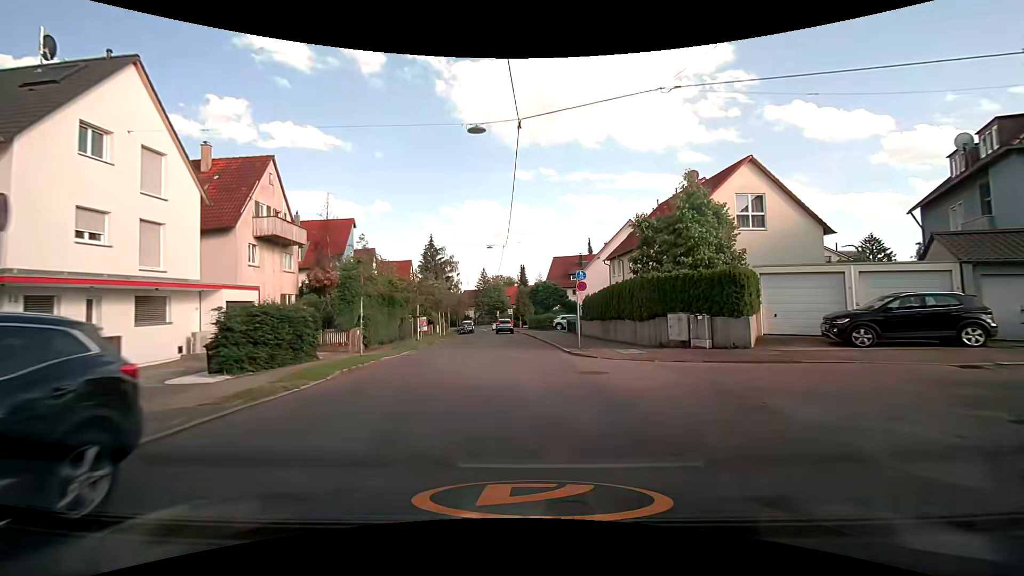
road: tertiary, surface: asphalt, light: Day
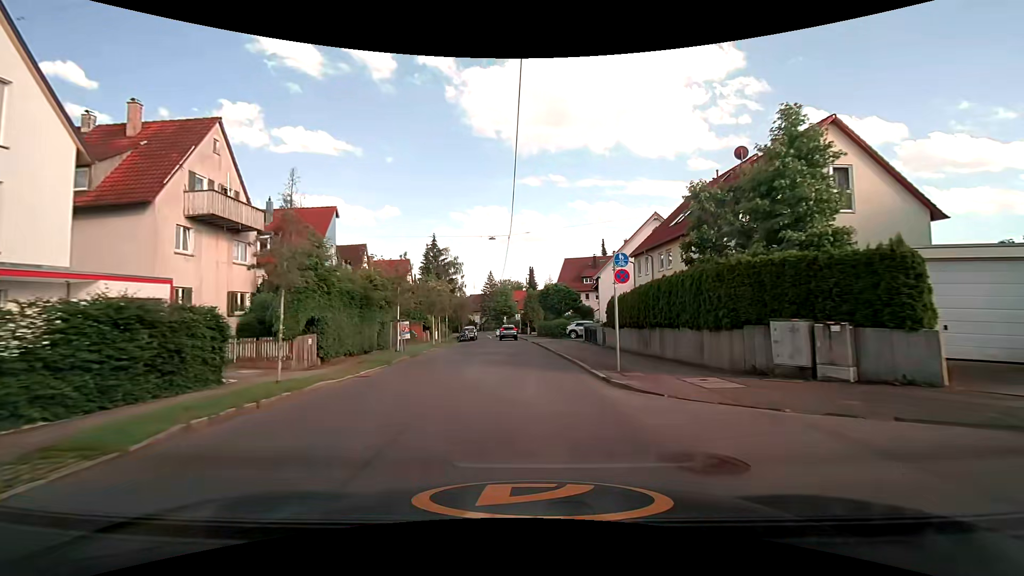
(-0.1, +6.9) m; 0°
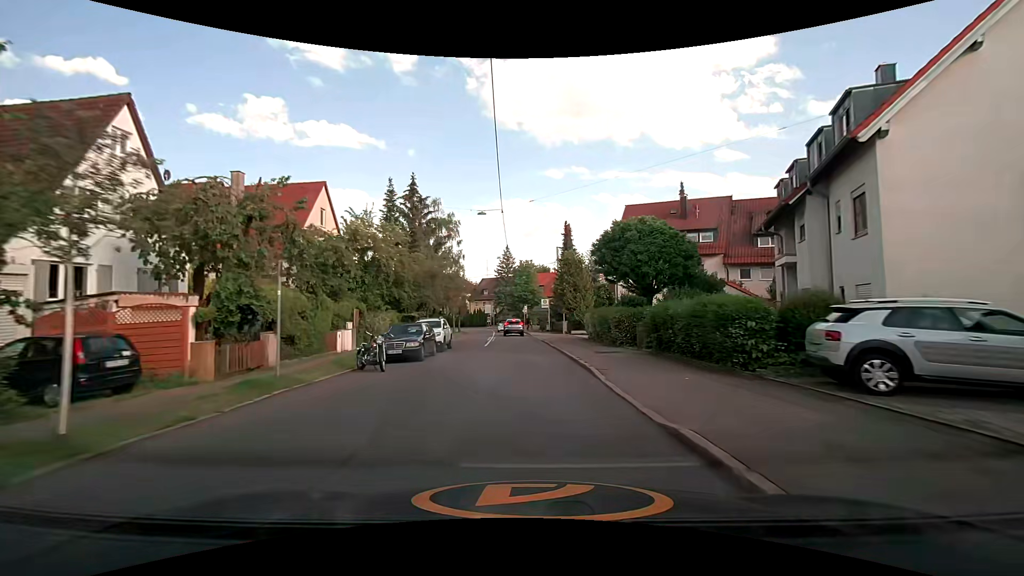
(-1.4, +35.9) m; -3°
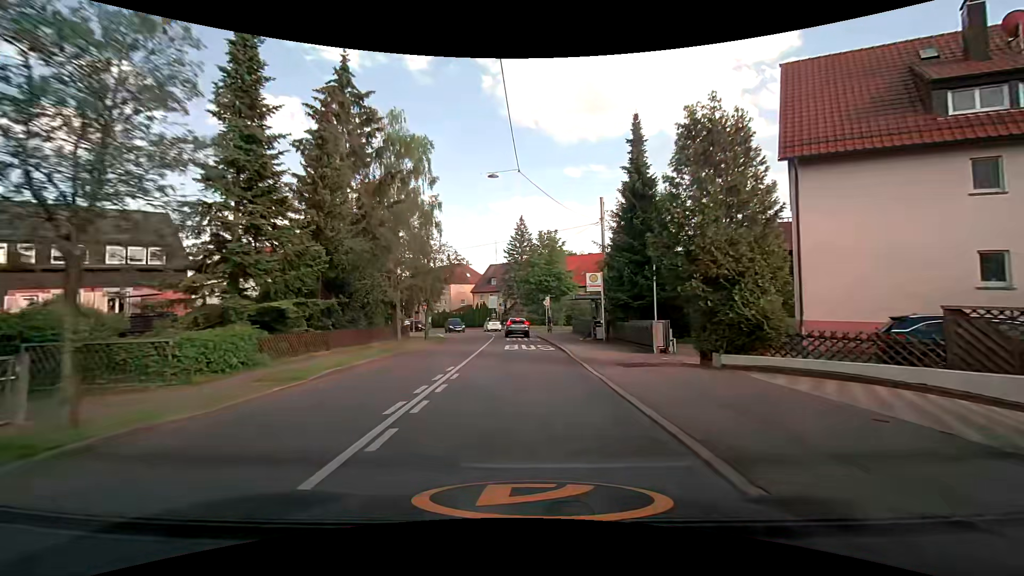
(-0.5, +28.5) m; -2°
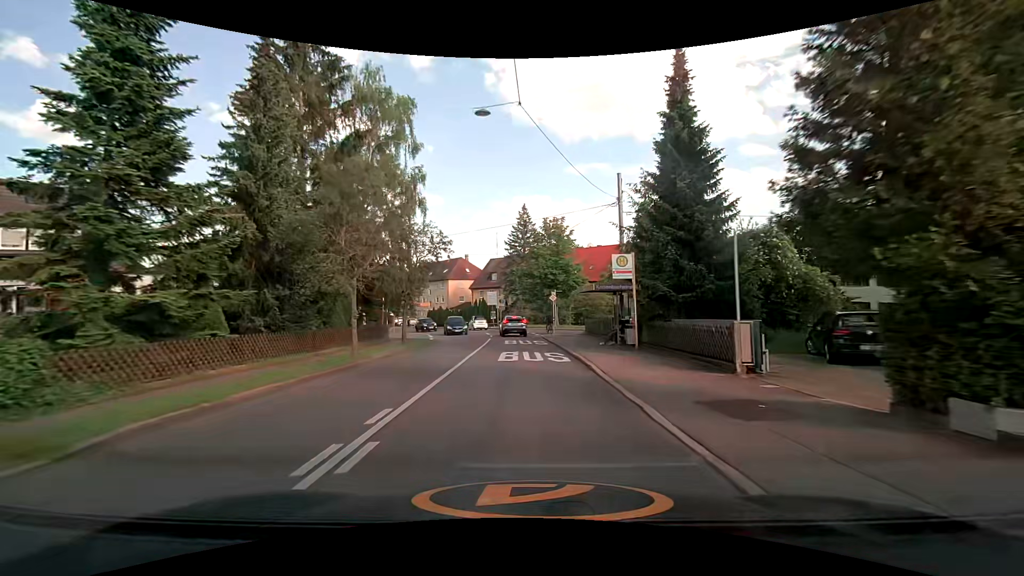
(0.0, +6.8) m; 0°
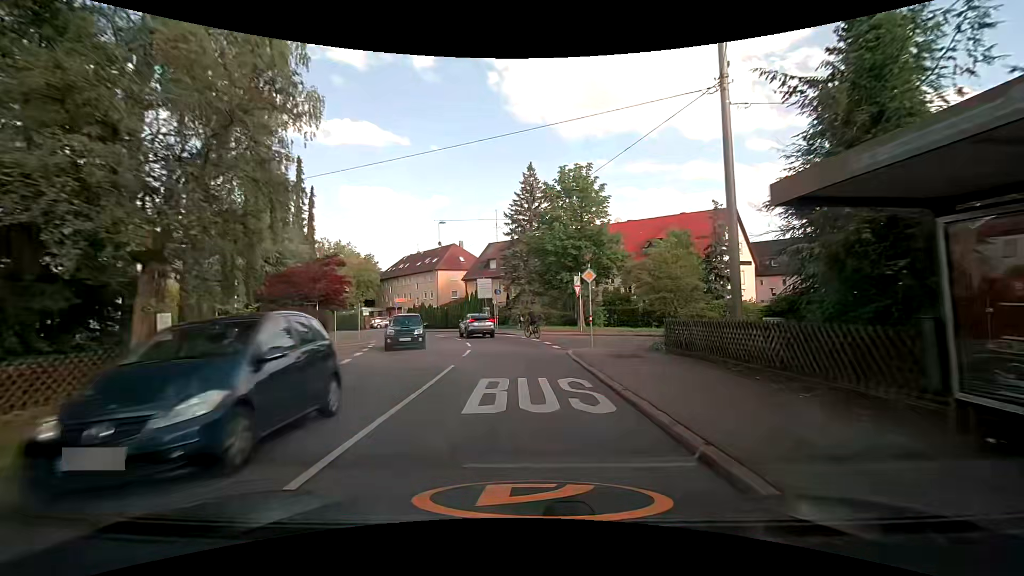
(-0.4, +18.3) m; -2°
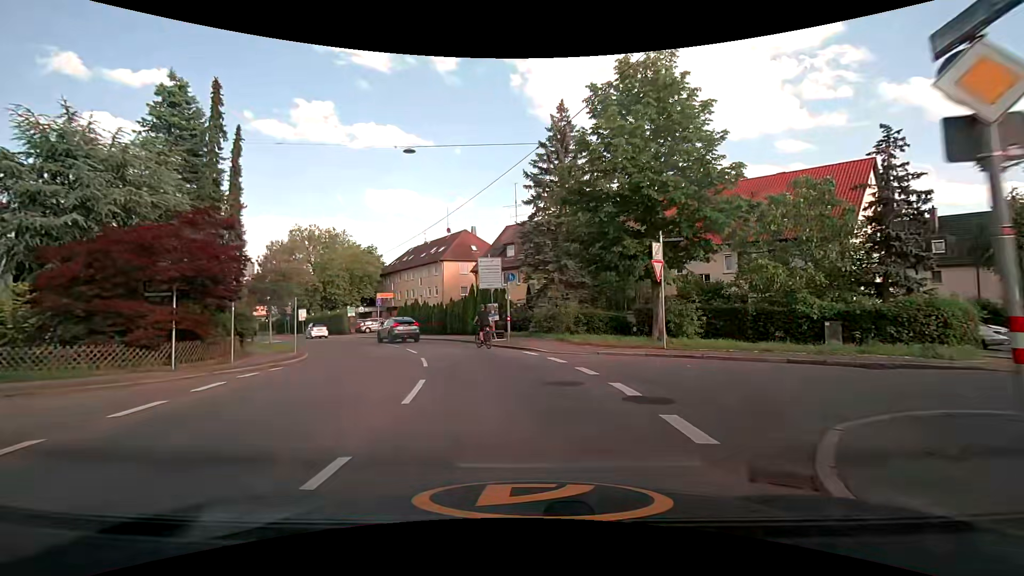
(-0.3, +15.3) m; -3°
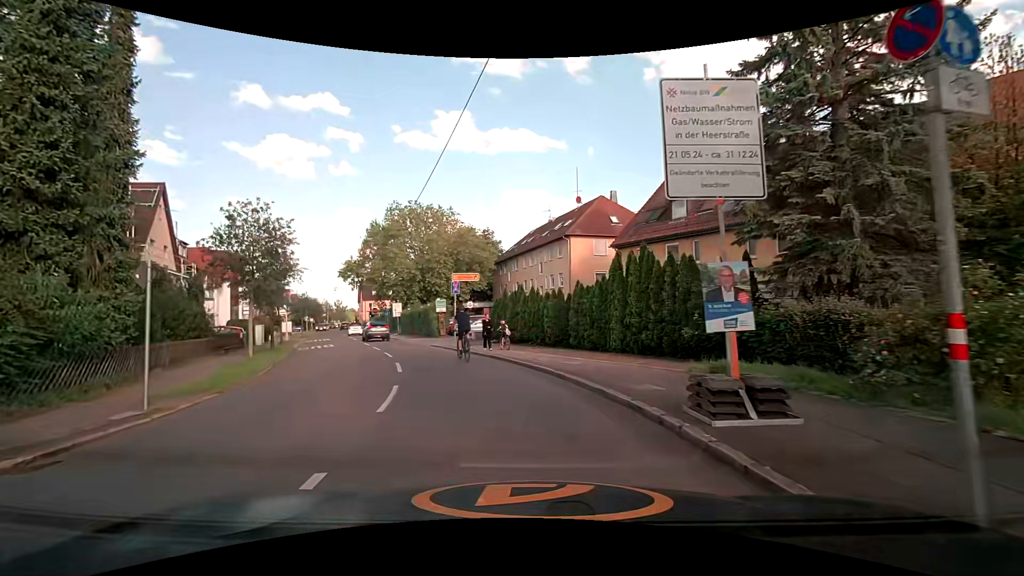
(-1.9, +18.8) m; -15°
